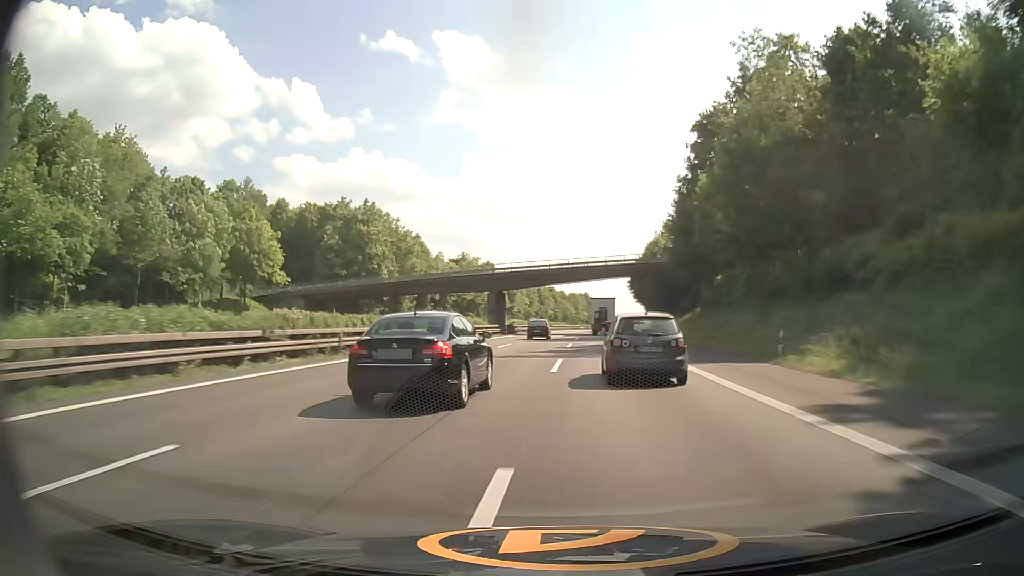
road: motorway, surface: asphalt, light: Day
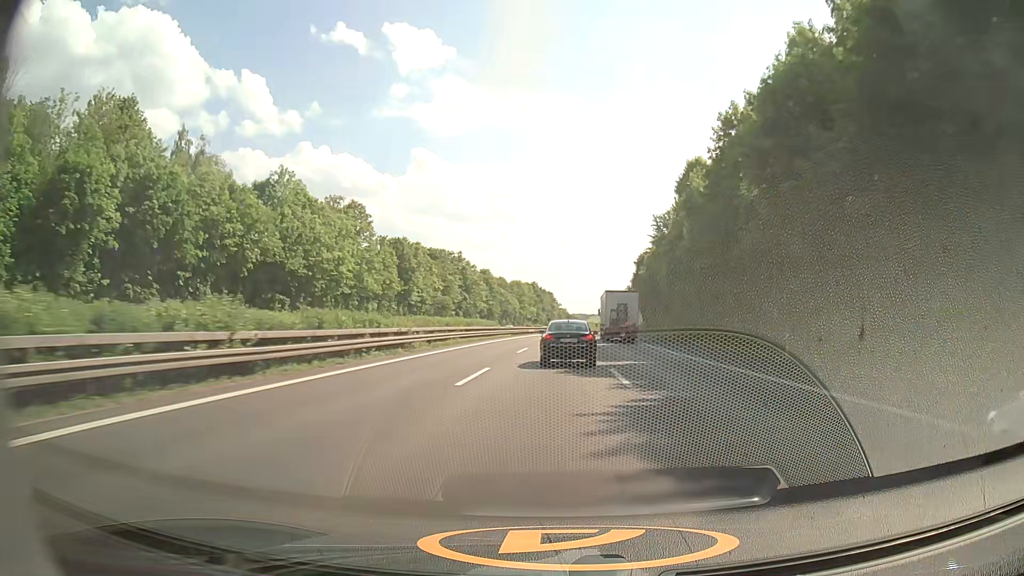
(+3.1, +93.6) m; +4°
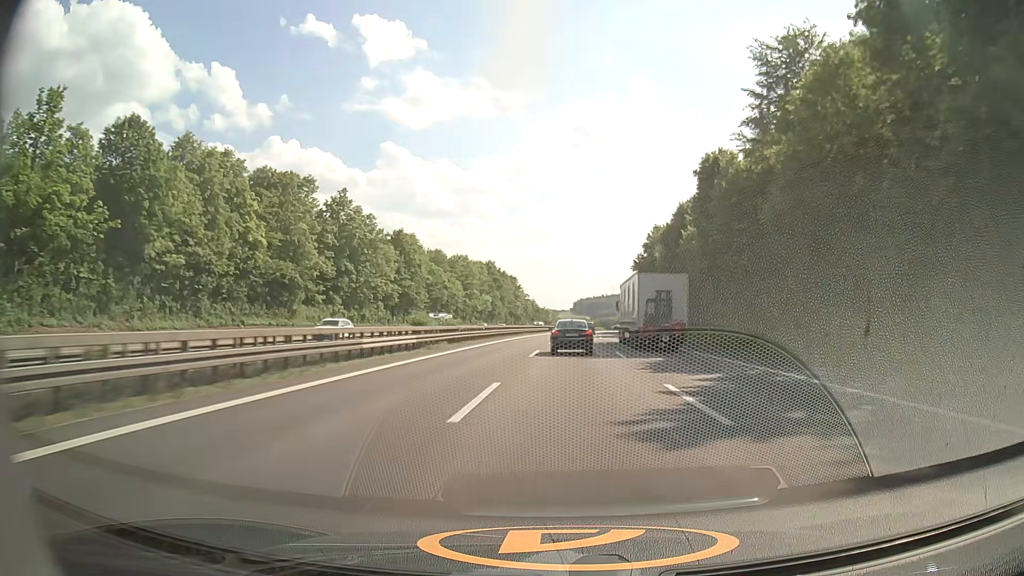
(+3.3, +77.4) m; +4°
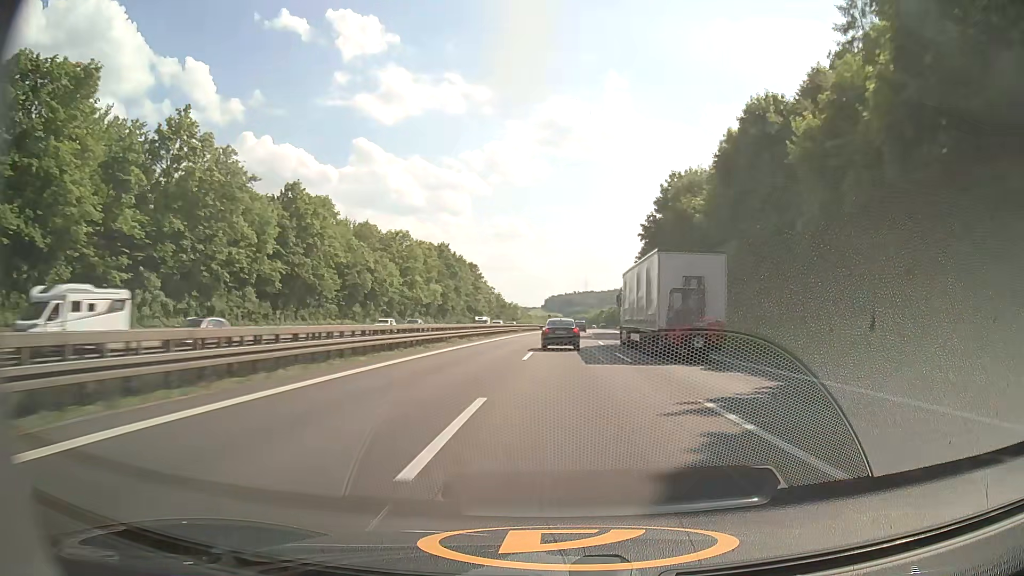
(+0.8, +39.1) m; +2°
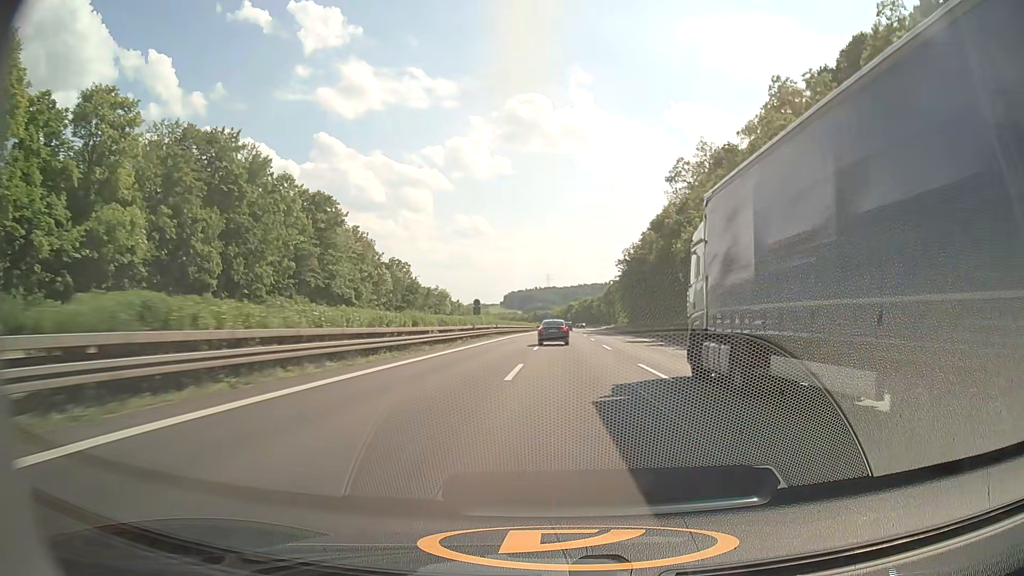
(+3.1, +97.4) m; +3°
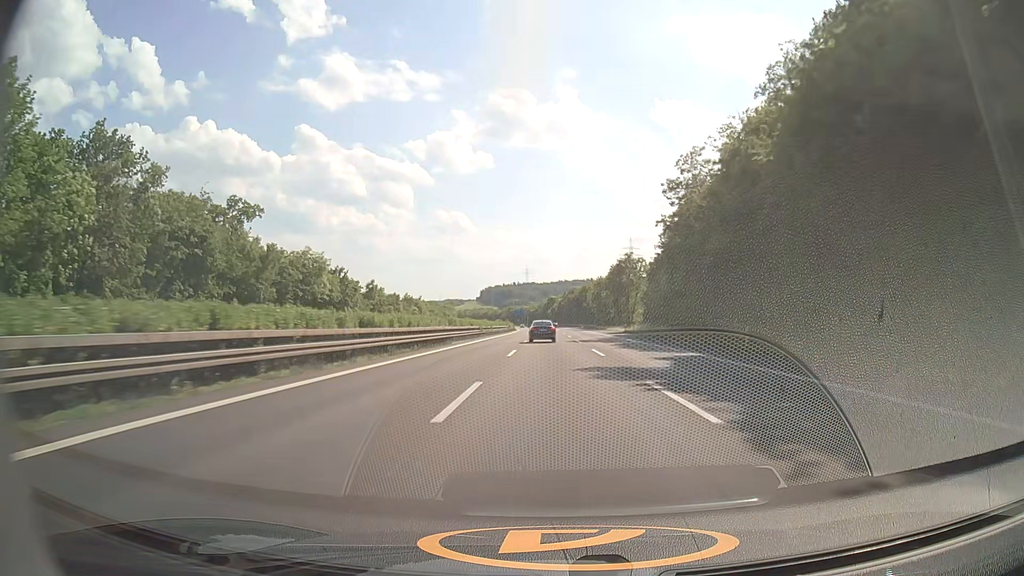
(+1.2, +77.8) m; +2°
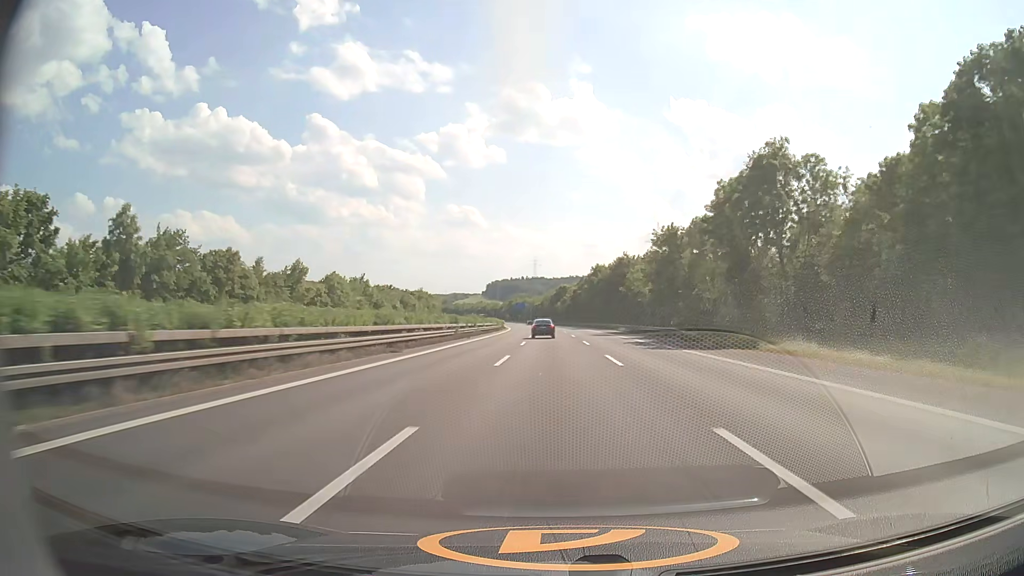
(-0.3, +77.4) m; -1°
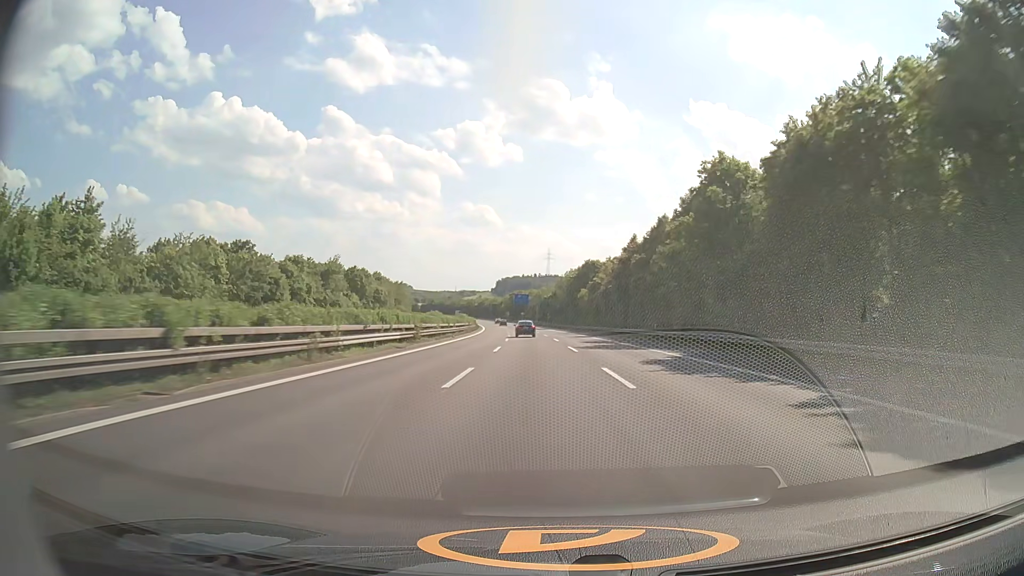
(-0.7, +96.4) m; -1°
(0, +10) (0, +20) (0, +30) (0, +40) (0, +50) (0, +60) (-1, +70) (-1, +80) (-1, +90) (-2, +100) m
